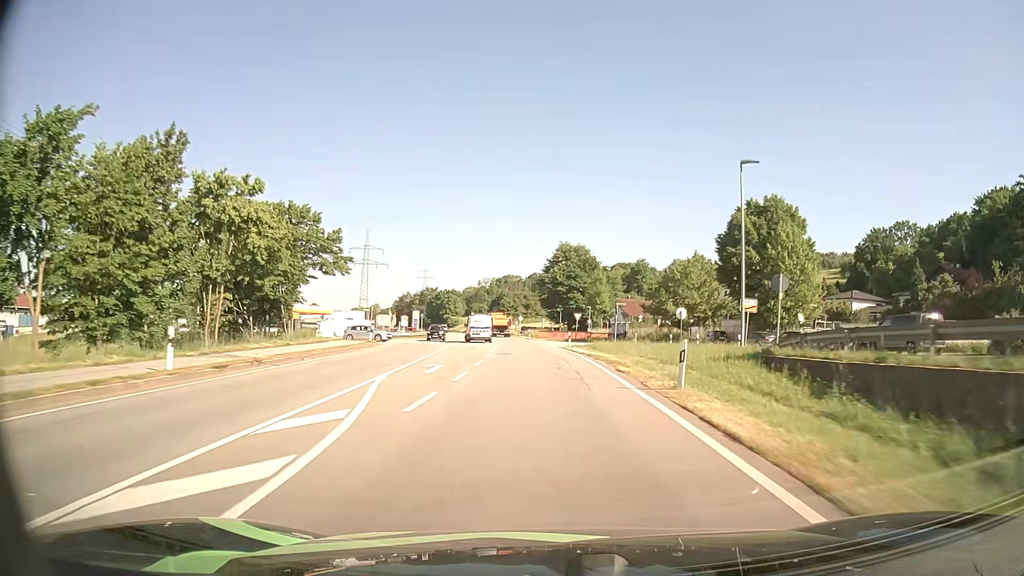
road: primary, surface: asphalt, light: Day
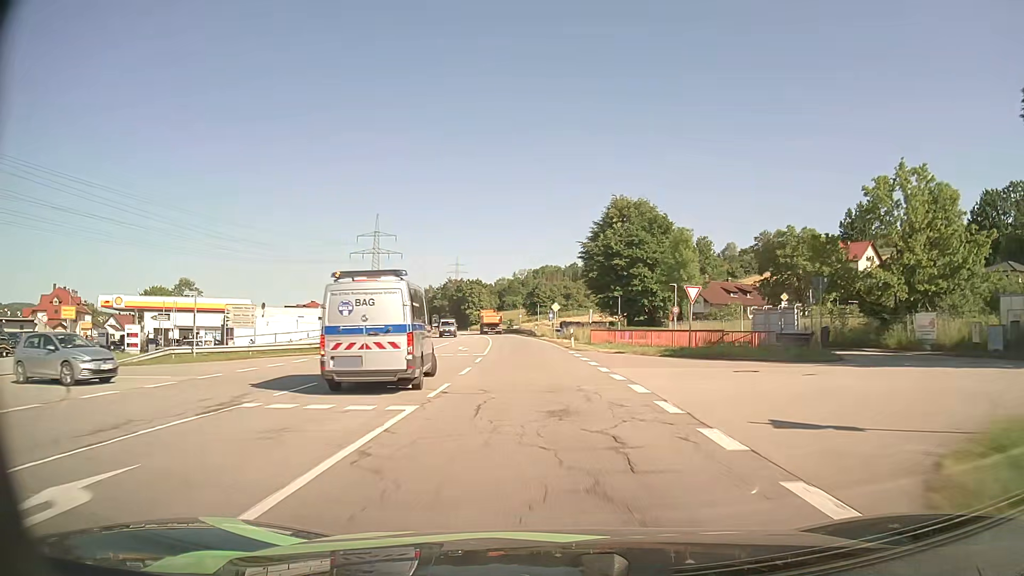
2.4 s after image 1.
(-1.1, +43.6) m; -3°
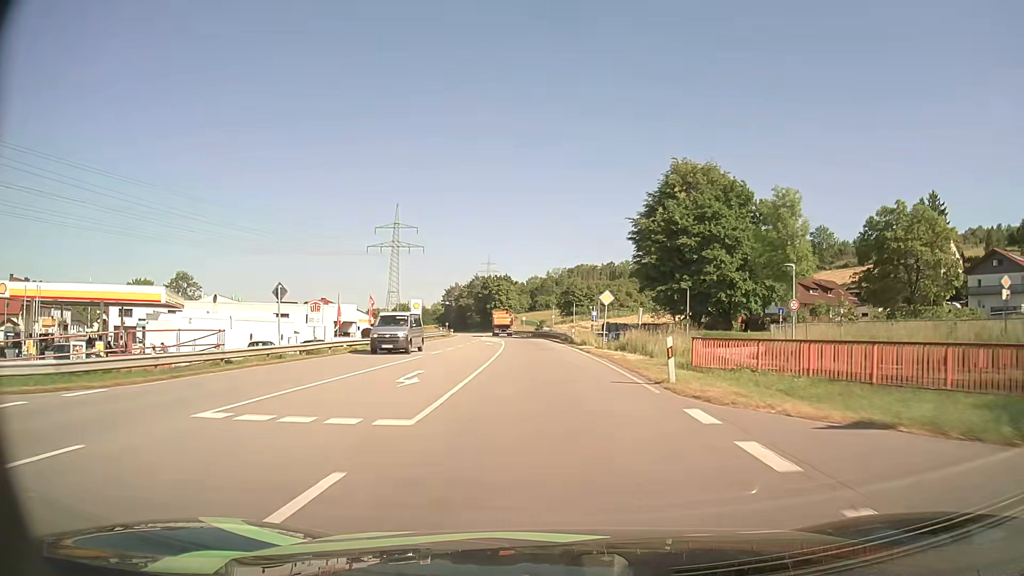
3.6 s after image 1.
(-0.6, +22.1) m; -3°
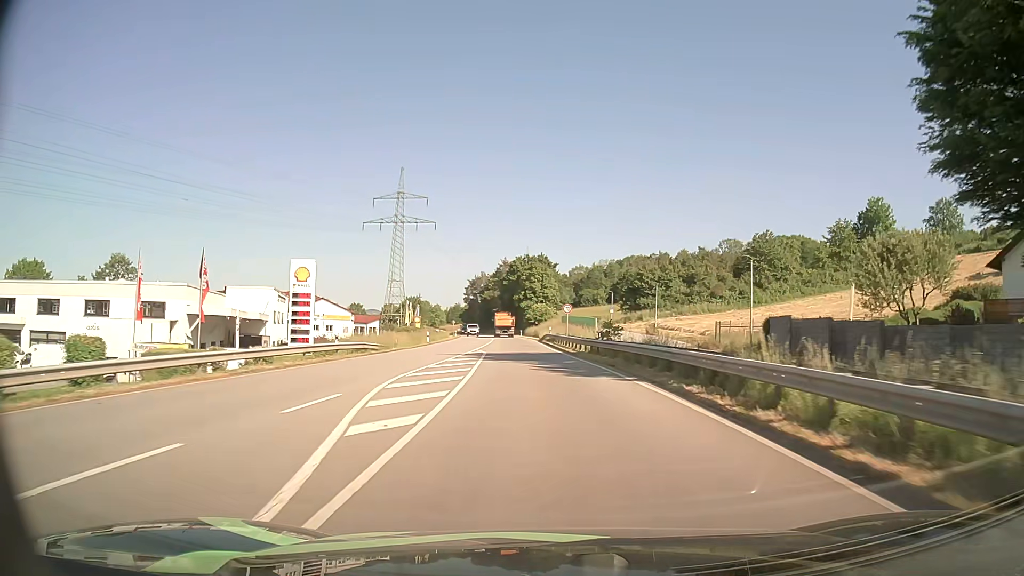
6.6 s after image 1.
(-1.9, +52.5) m; -3°
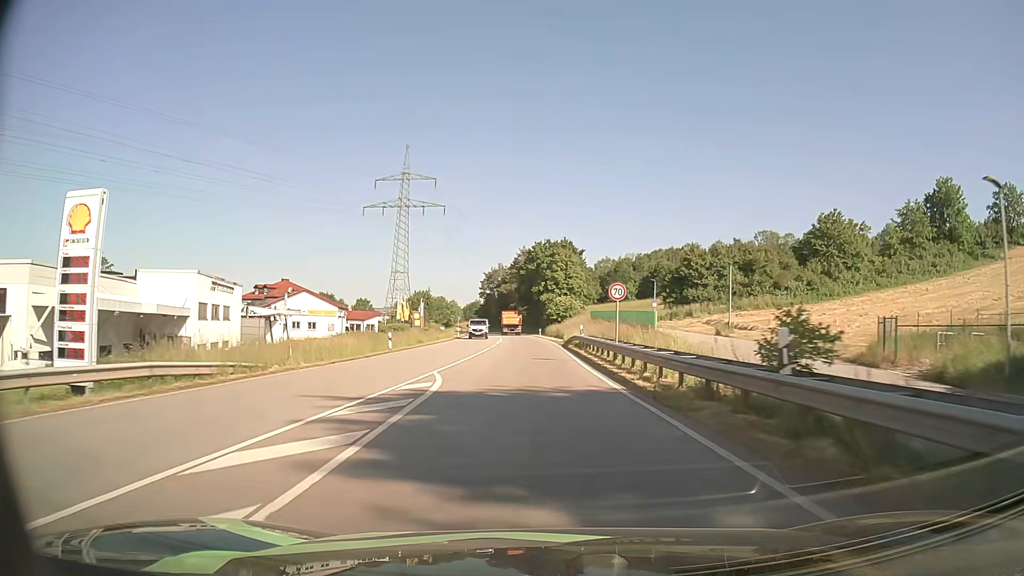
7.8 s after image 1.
(-0.4, +20.3) m; -2°
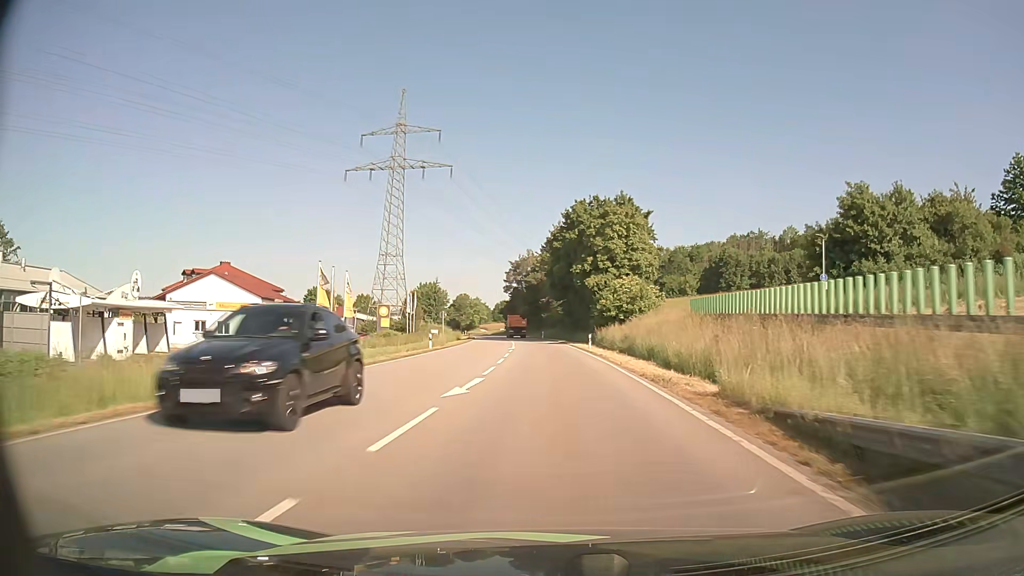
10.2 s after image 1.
(-1.4, +40.3) m; -3°
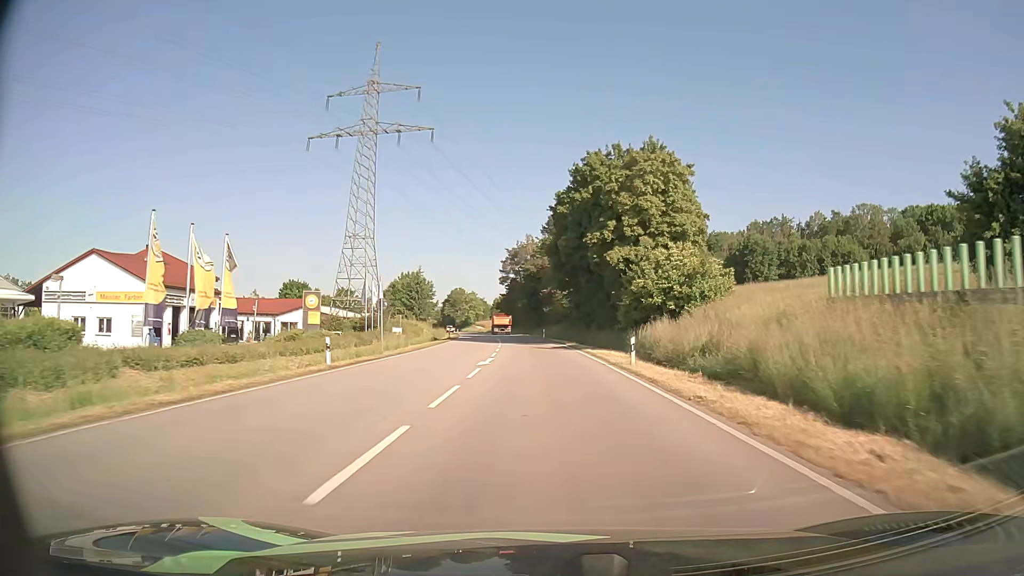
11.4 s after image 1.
(0.0, +20.5) m; 0°
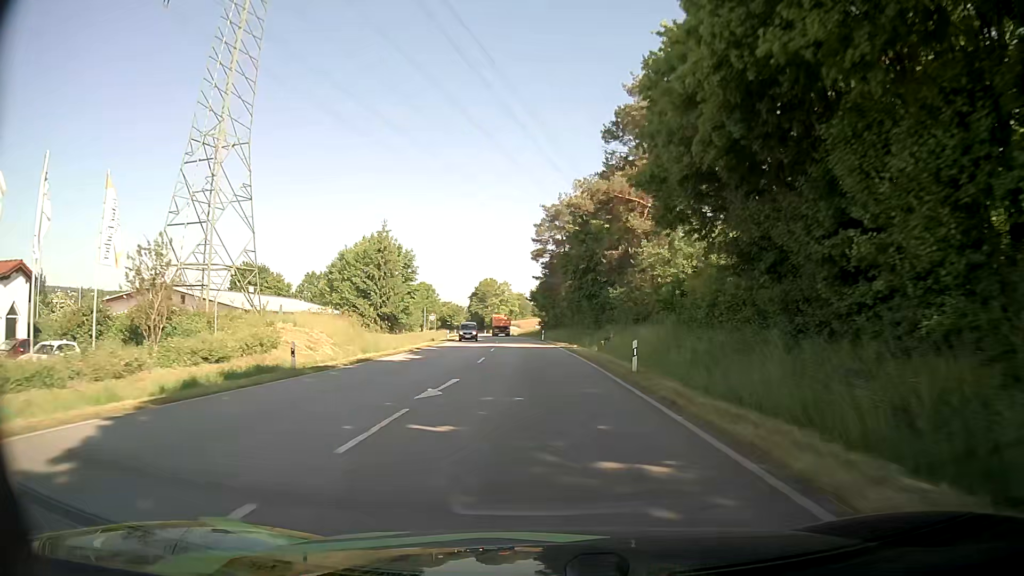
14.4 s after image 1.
(-1.4, +52.4) m; -5°
(0, +10) (0, +20) (0, +30) (-1, +40) (-1, +50) (-2, +60) (-3, +70) (-3, +80) (-4, +90) (-5, +100) m
